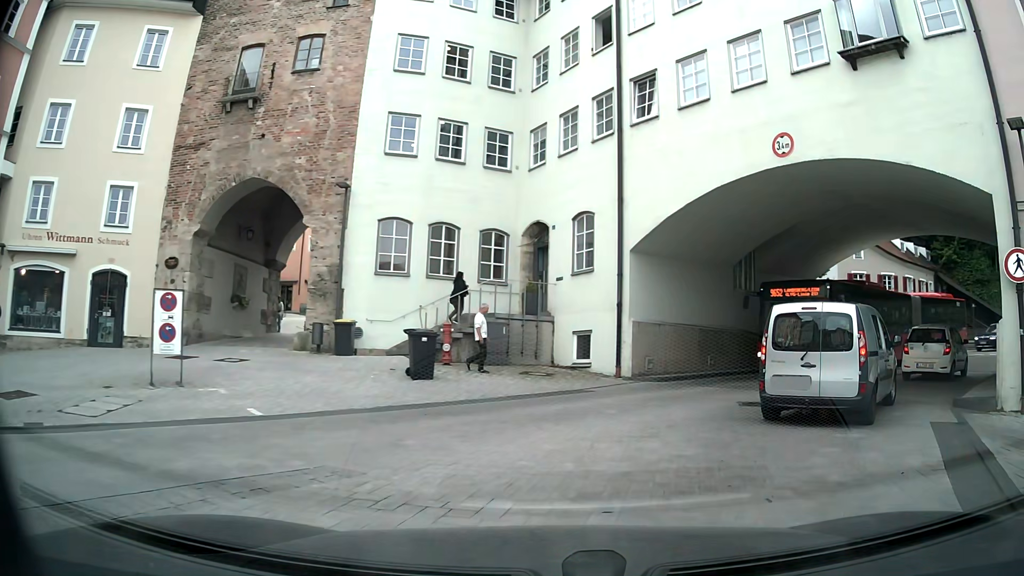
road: secondary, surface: asphalt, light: Day
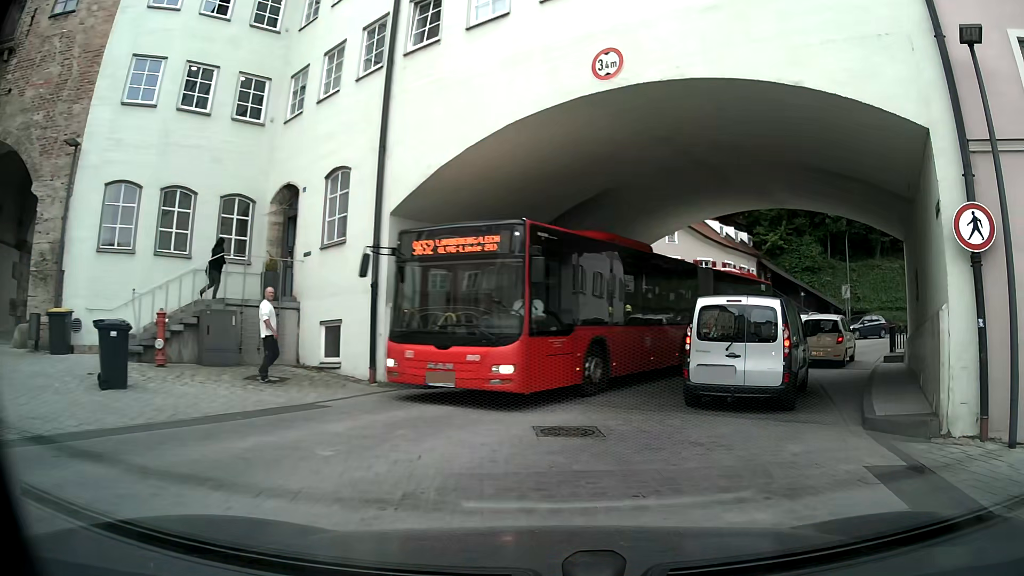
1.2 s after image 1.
(+0.8, +4.3) m; +19°
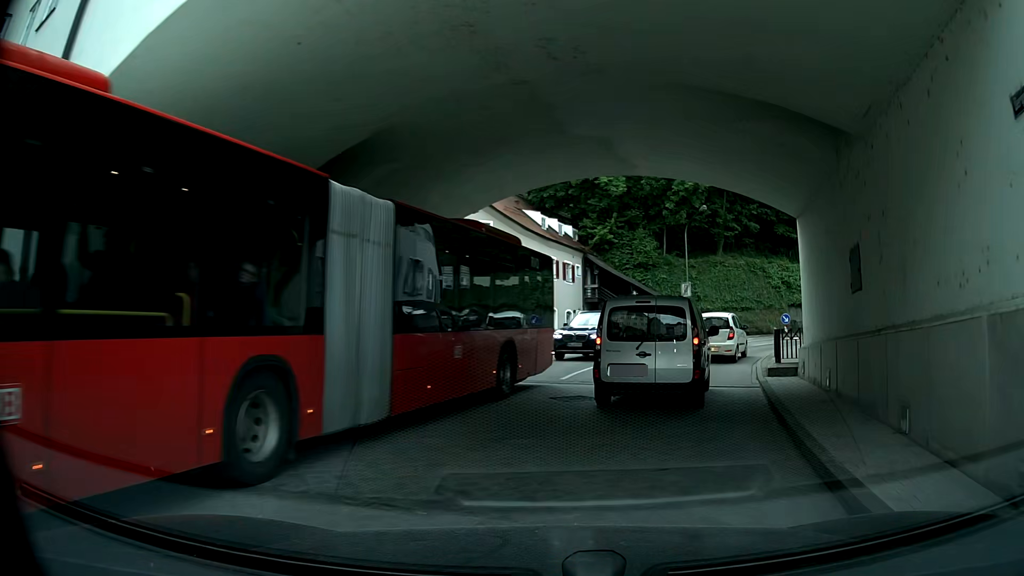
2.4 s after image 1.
(+0.8, +5.5) m; +14°
